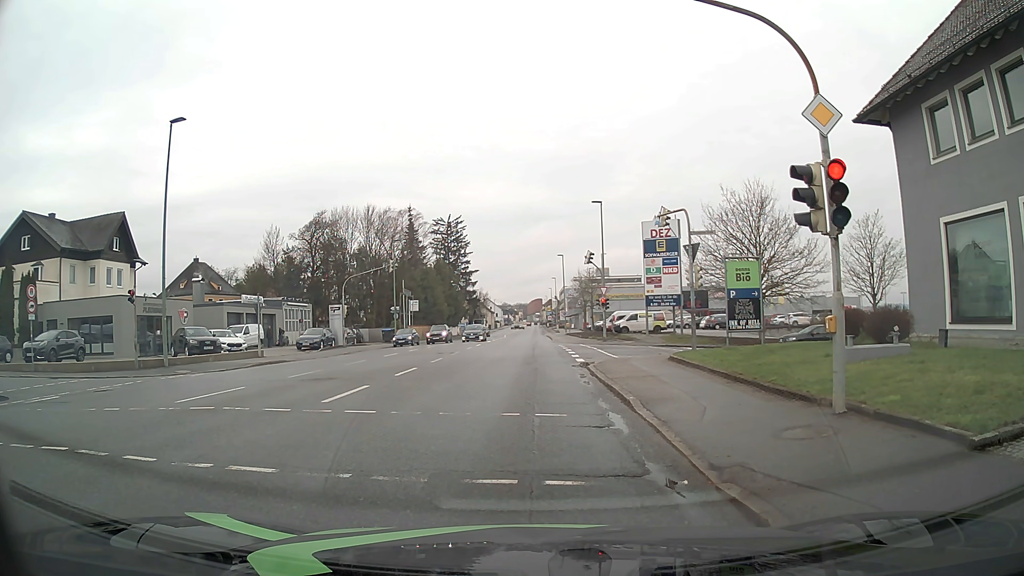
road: tertiary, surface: asphalt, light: Day
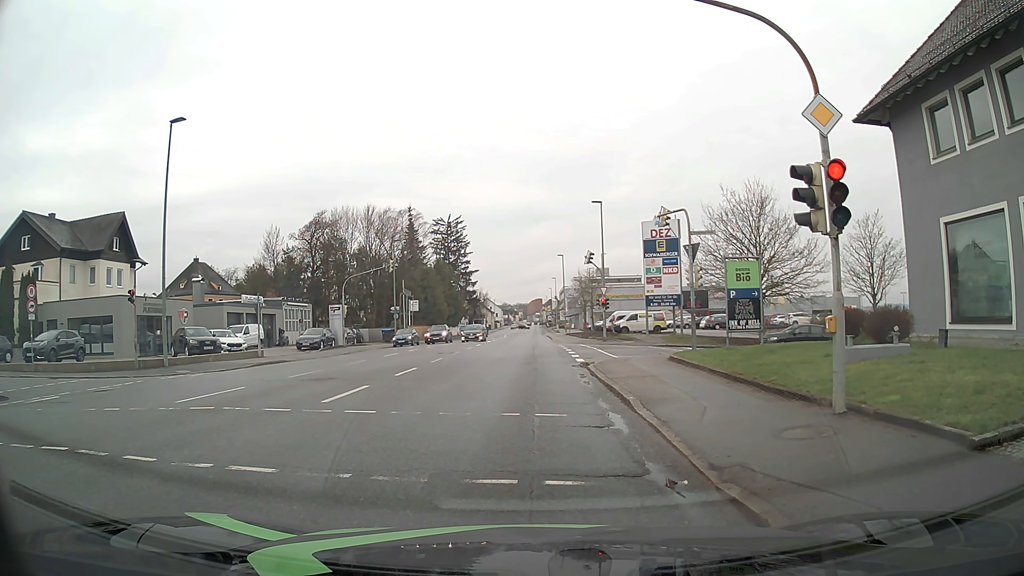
(0.0, 0.0) m; 0°
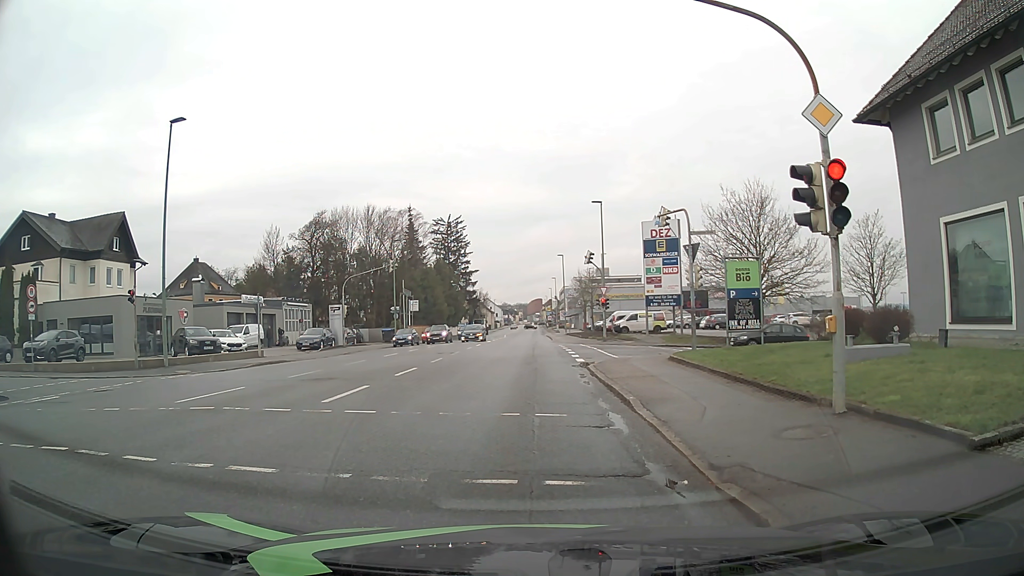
(0.0, 0.0) m; 0°
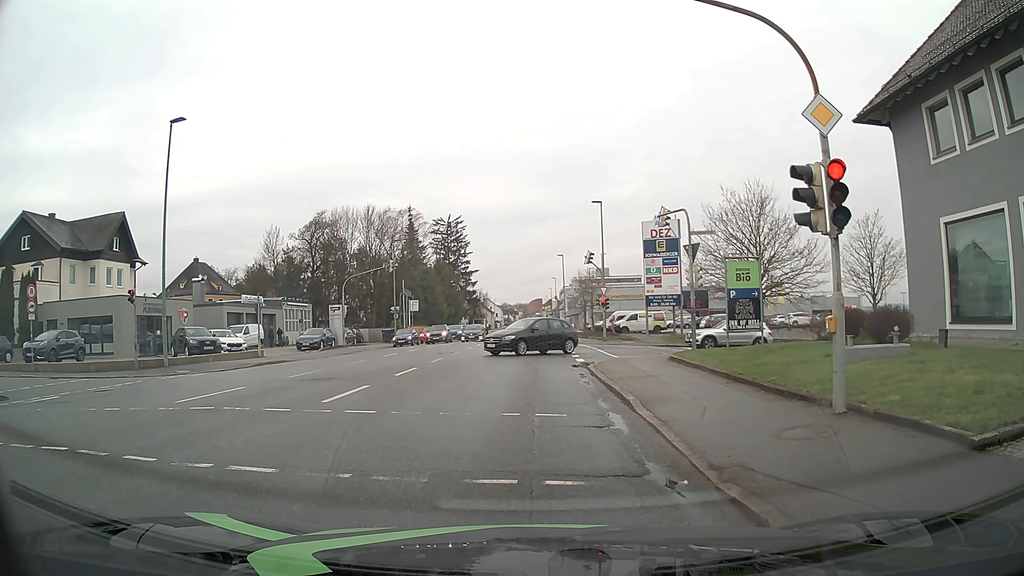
(0.0, 0.0) m; 0°
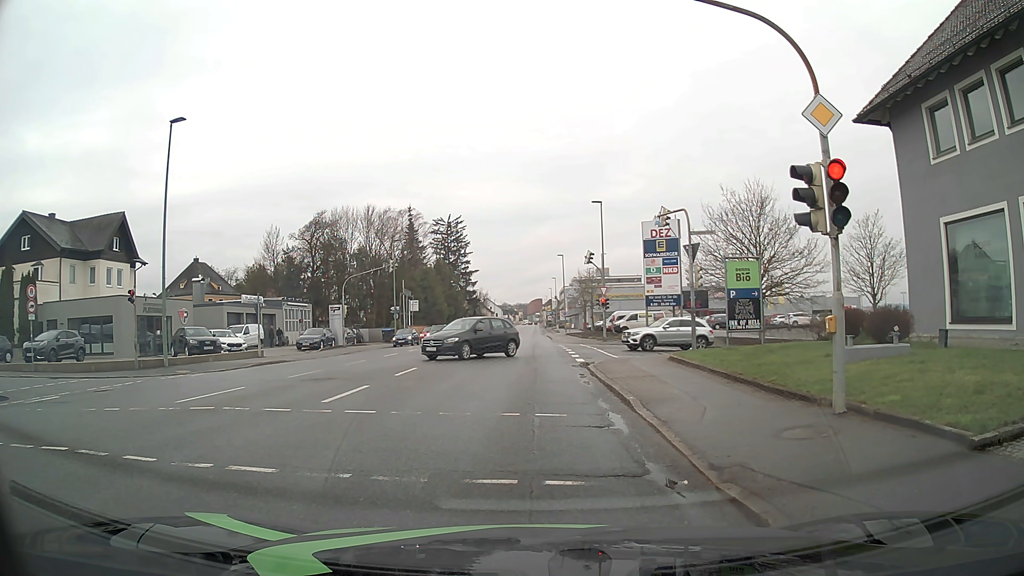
(0.0, 0.0) m; 0°
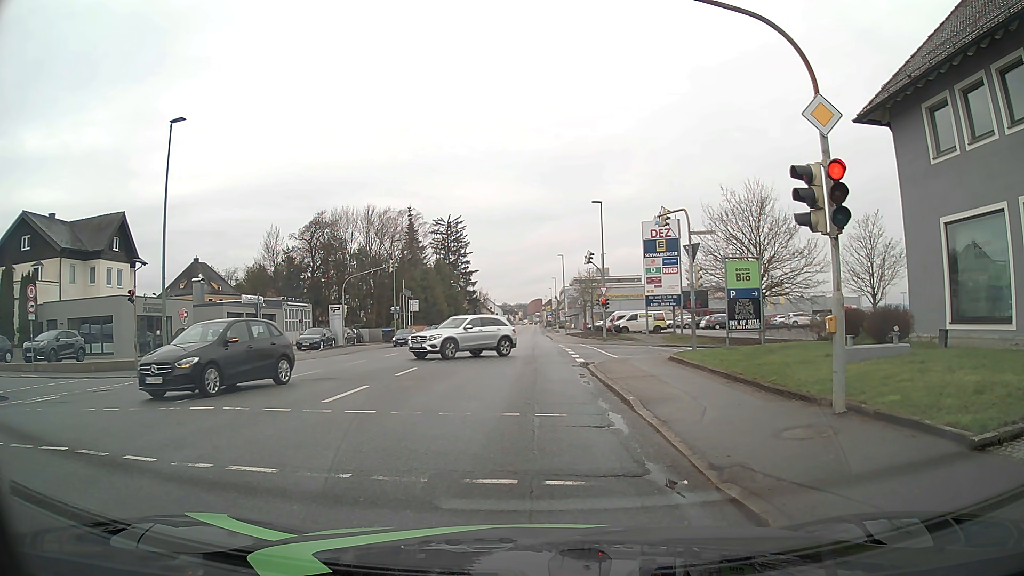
(0.0, 0.0) m; 0°
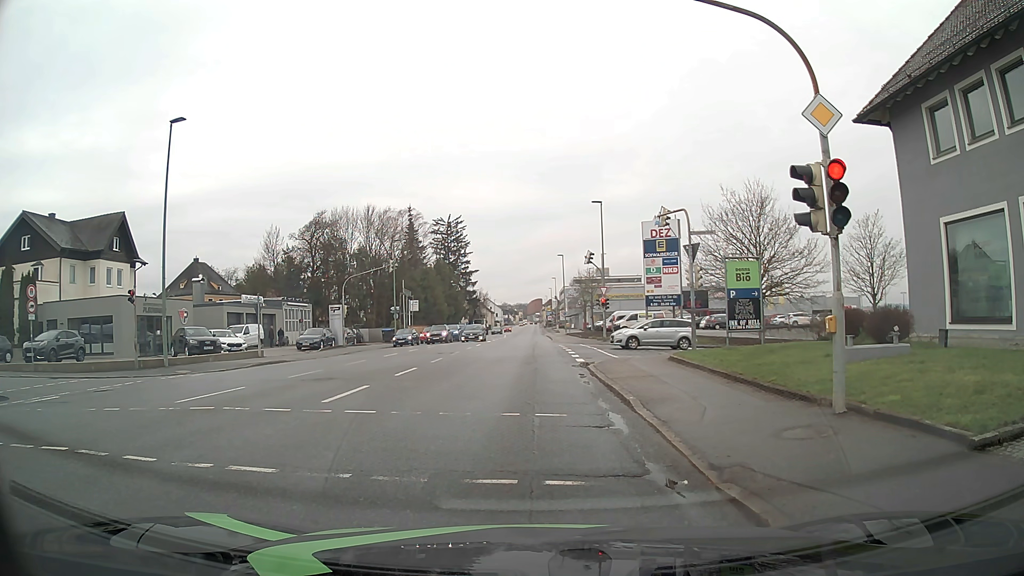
(0.0, 0.0) m; 0°
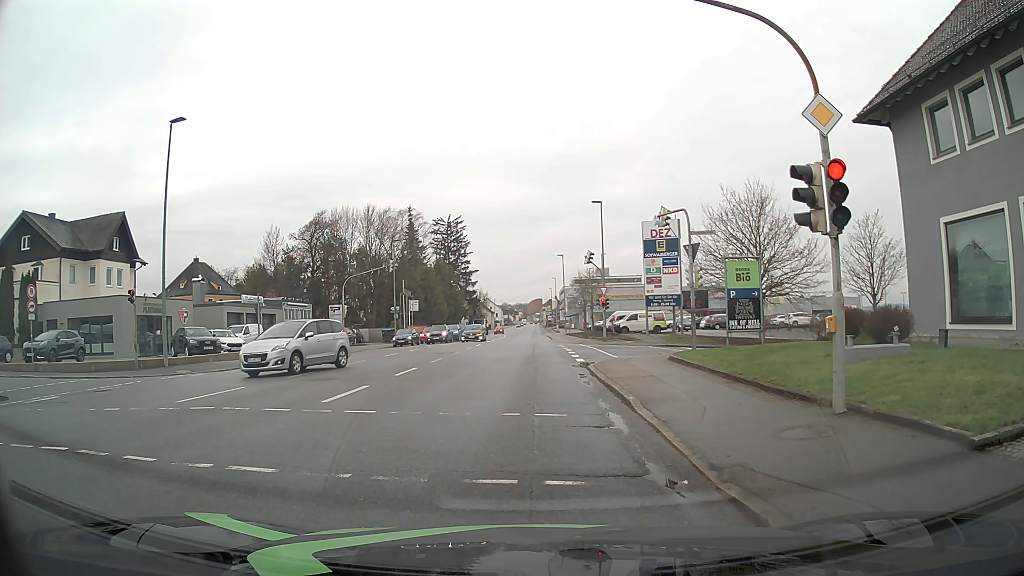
(0.0, 0.0) m; 0°
